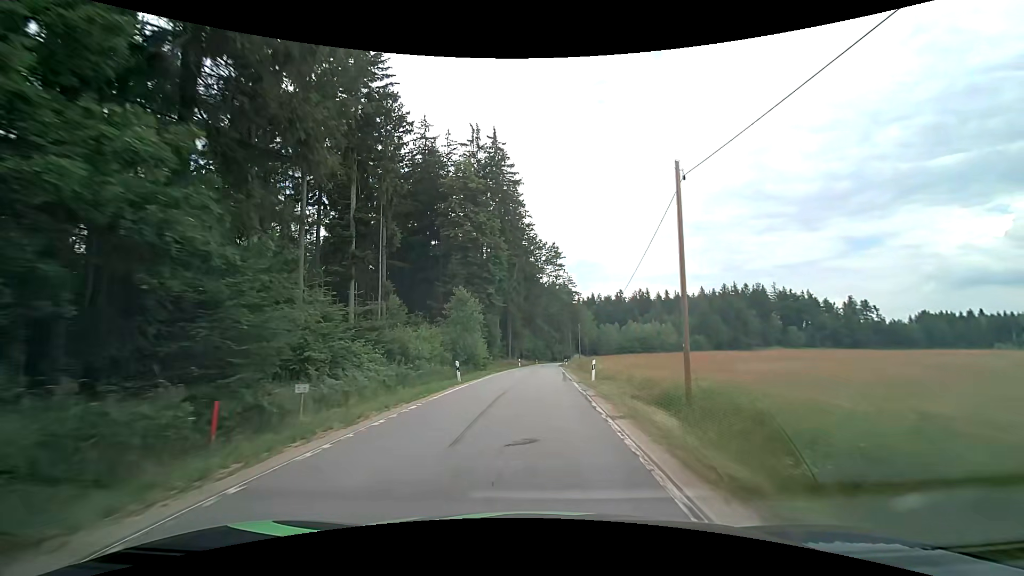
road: tertiary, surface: asphalt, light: Day
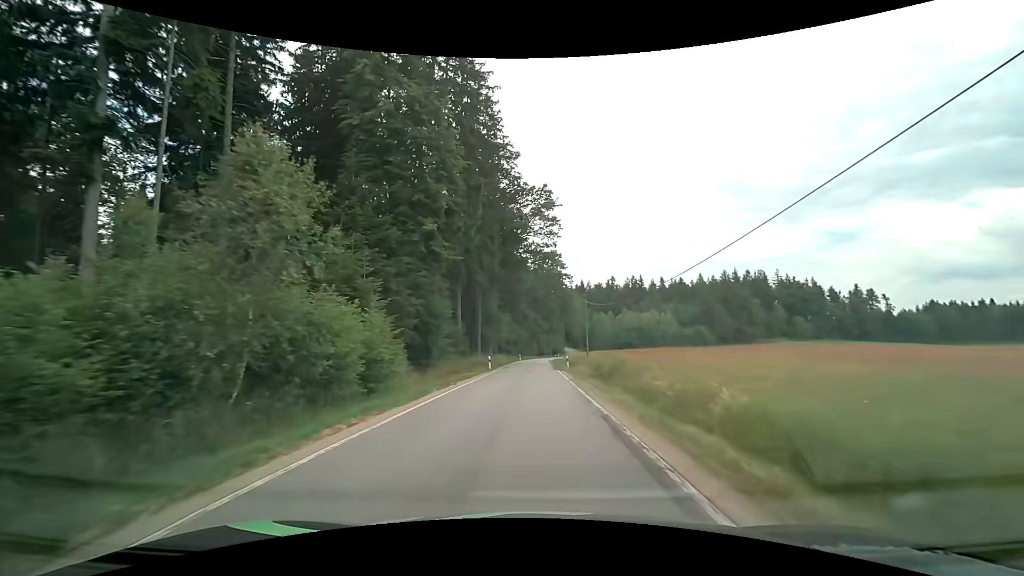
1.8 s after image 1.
(+0.3, +26.2) m; +2°
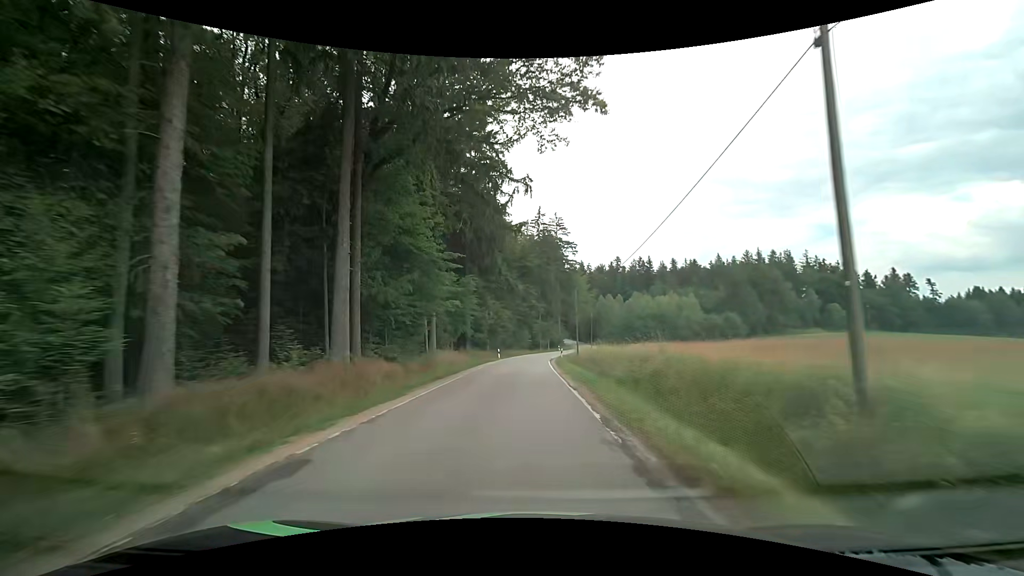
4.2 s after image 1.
(+0.5, +37.0) m; +1°
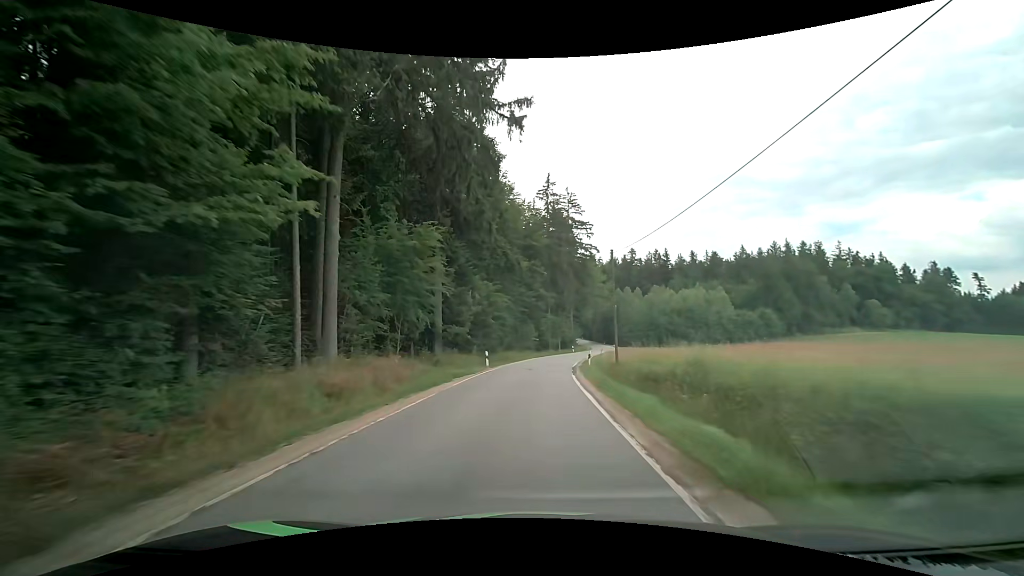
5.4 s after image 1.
(-0.2, +18.5) m; -1°
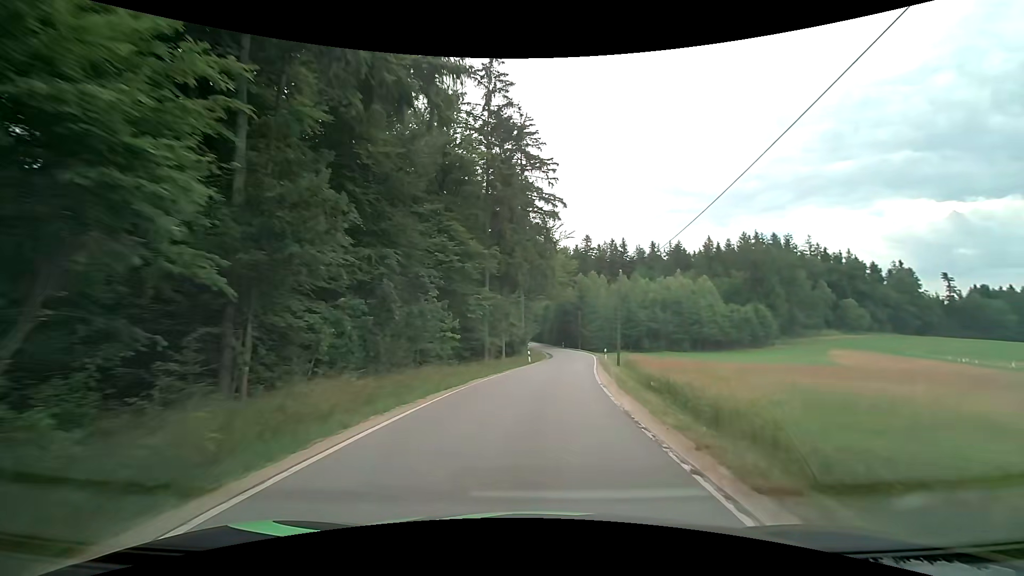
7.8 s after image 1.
(+1.0, +34.9) m; +6°
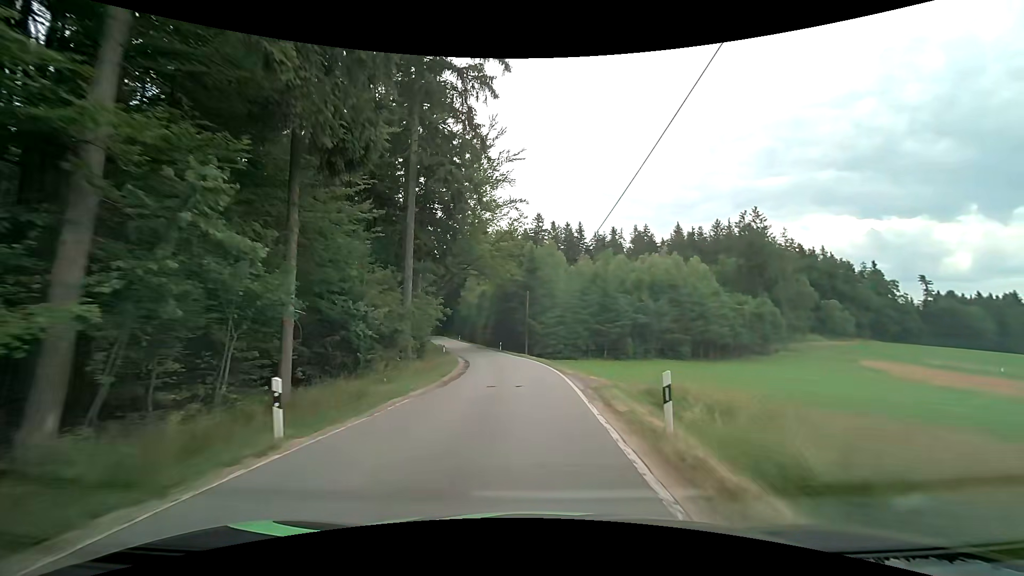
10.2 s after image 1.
(+3.0, +32.1) m; +7°
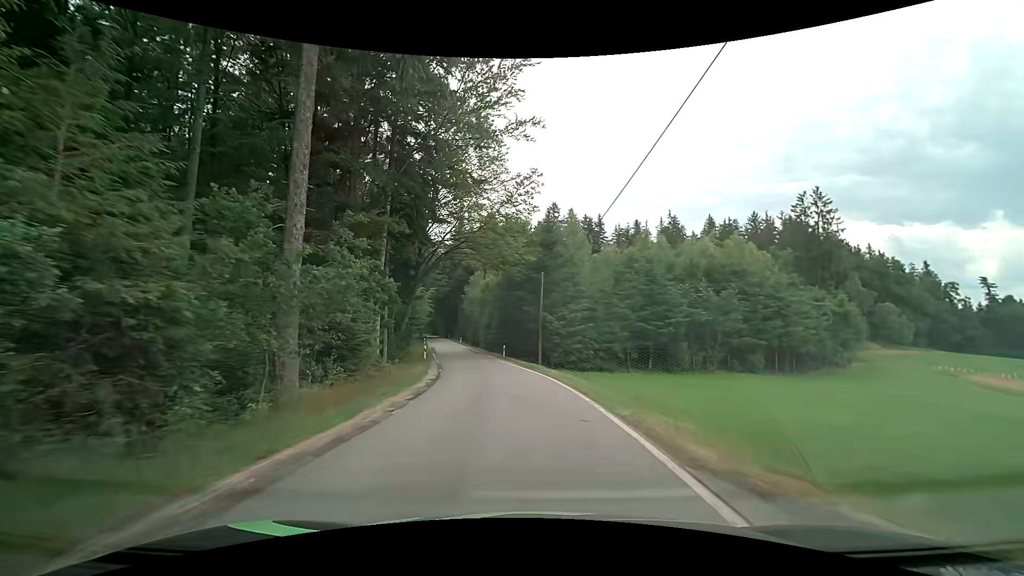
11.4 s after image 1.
(-0.1, +15.1) m; -2°
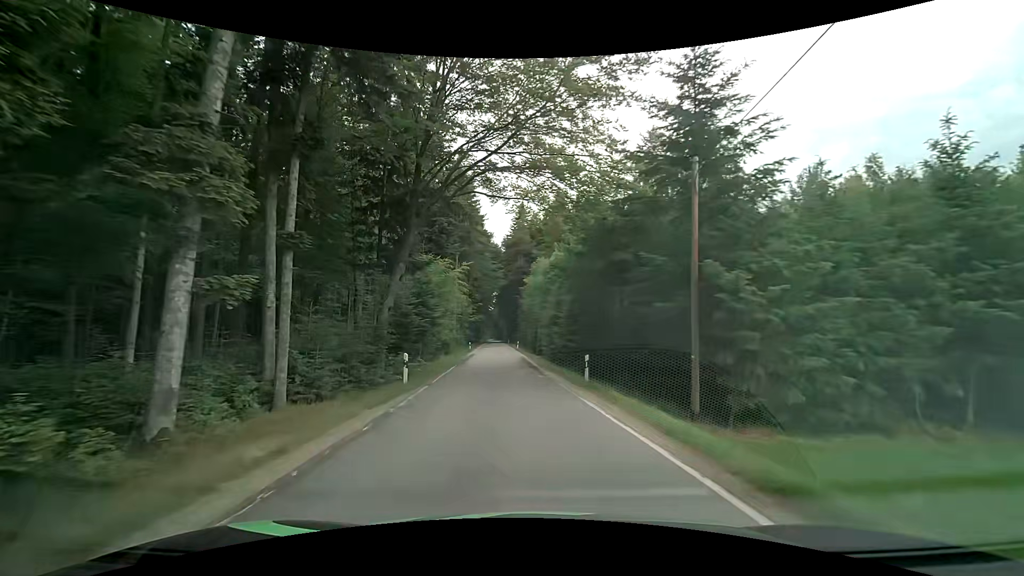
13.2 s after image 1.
(-1.2, +22.0) m; -7°
(0, +10) (-1, +20) (-1, +30) (-2, +40) (-3, +50) (-4, +60) (-5, +70) (-6, +80) (-7, +90) (-7, +100) m
